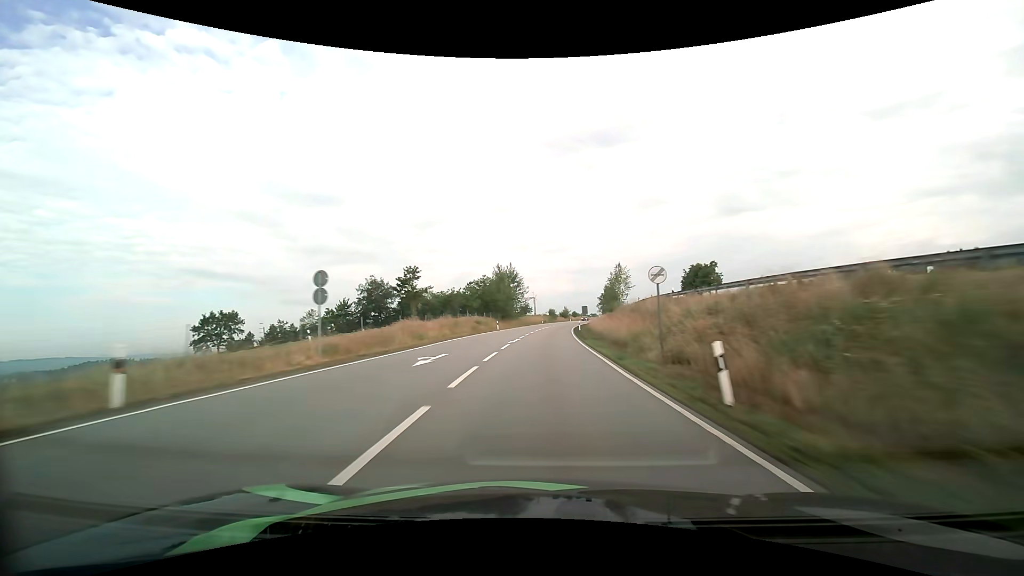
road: primary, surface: asphalt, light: Day
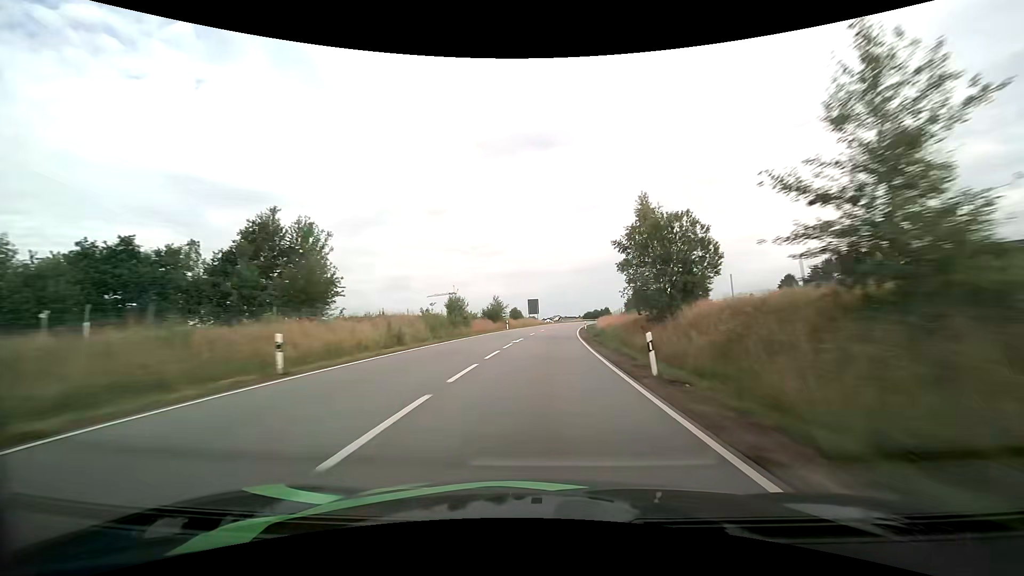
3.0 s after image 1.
(+5.7, +94.9) m; +7°
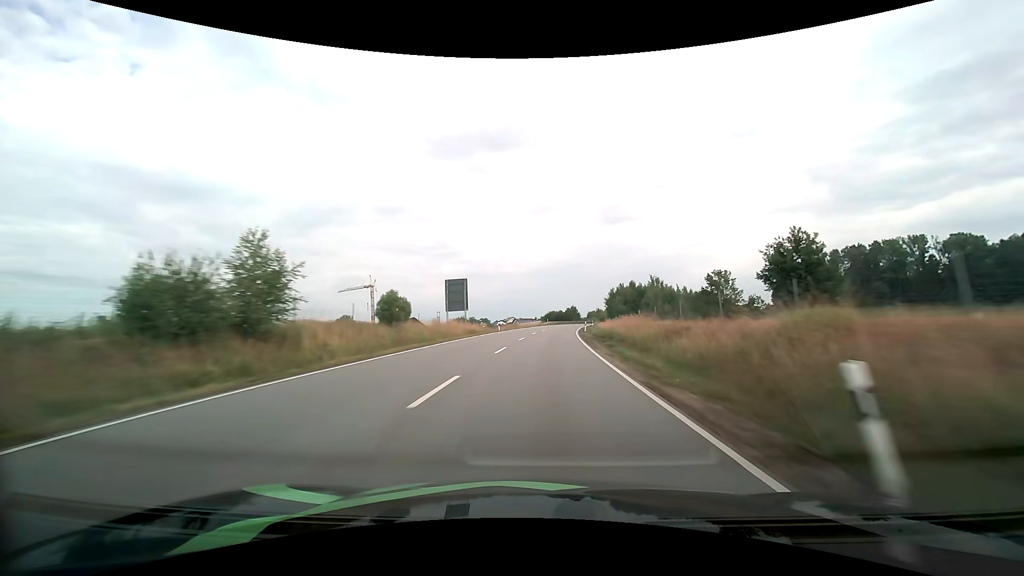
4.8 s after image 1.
(+2.5, +57.2) m; +5°
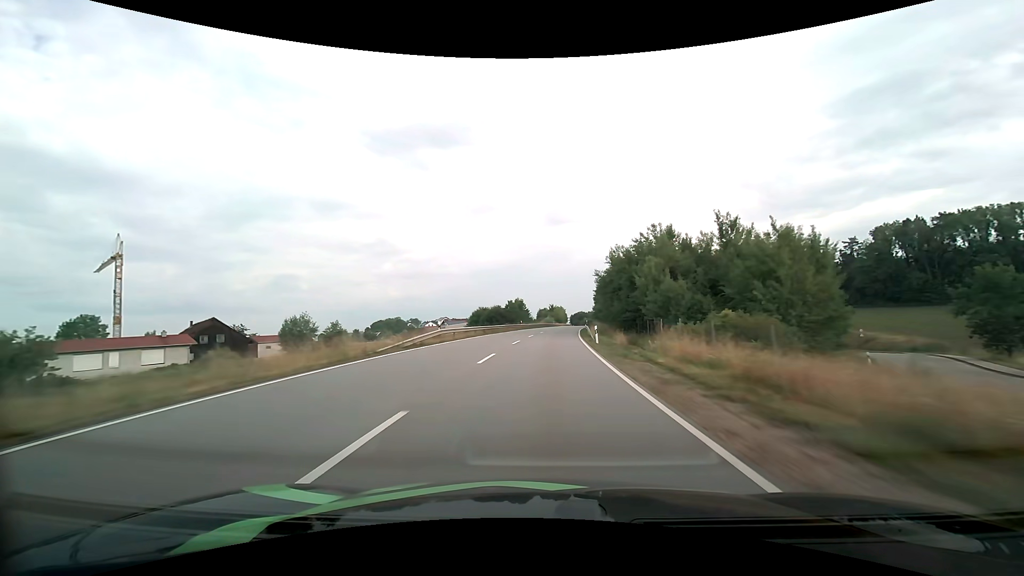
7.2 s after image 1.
(+4.5, +76.5) m; +7°
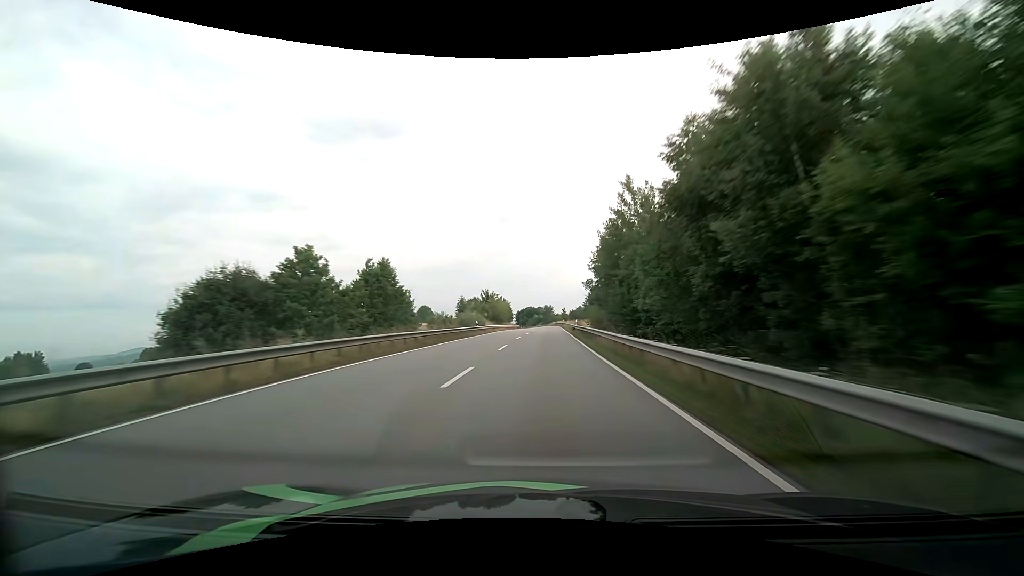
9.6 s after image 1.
(+4.5, +77.1) m; +6°
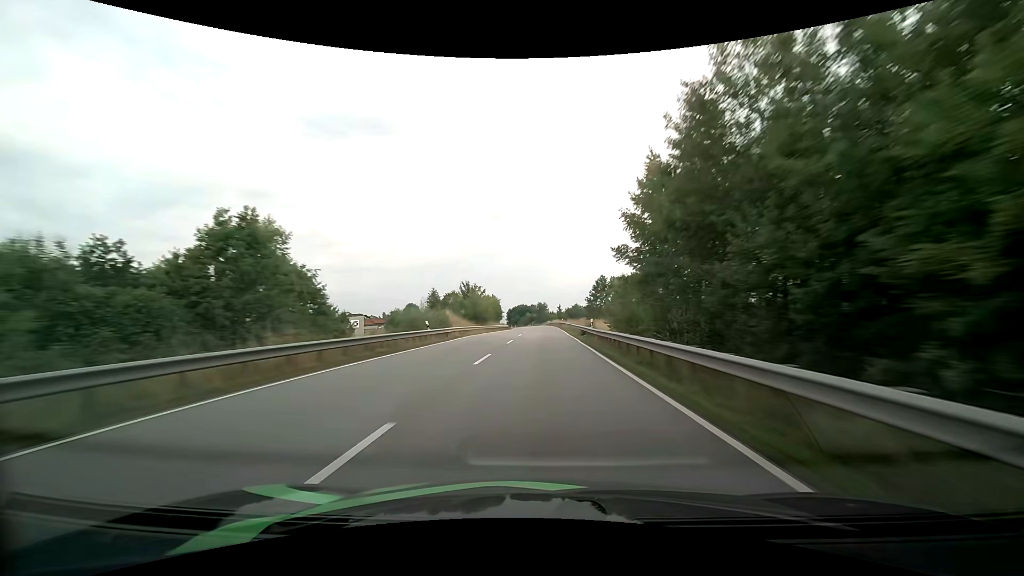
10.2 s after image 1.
(+0.1, +19.4) m; +1°
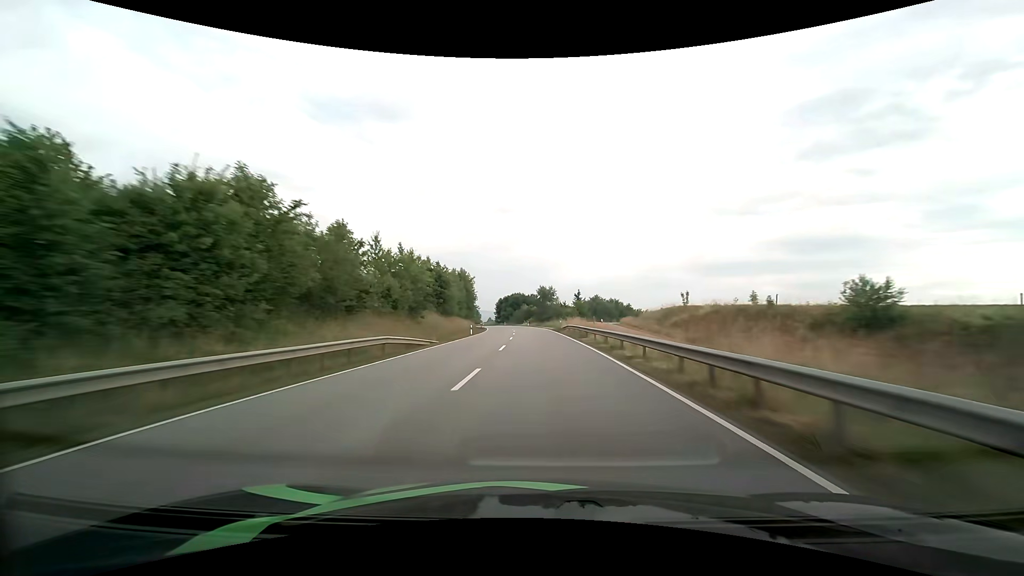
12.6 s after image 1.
(+0.5, +77.0) m; 0°
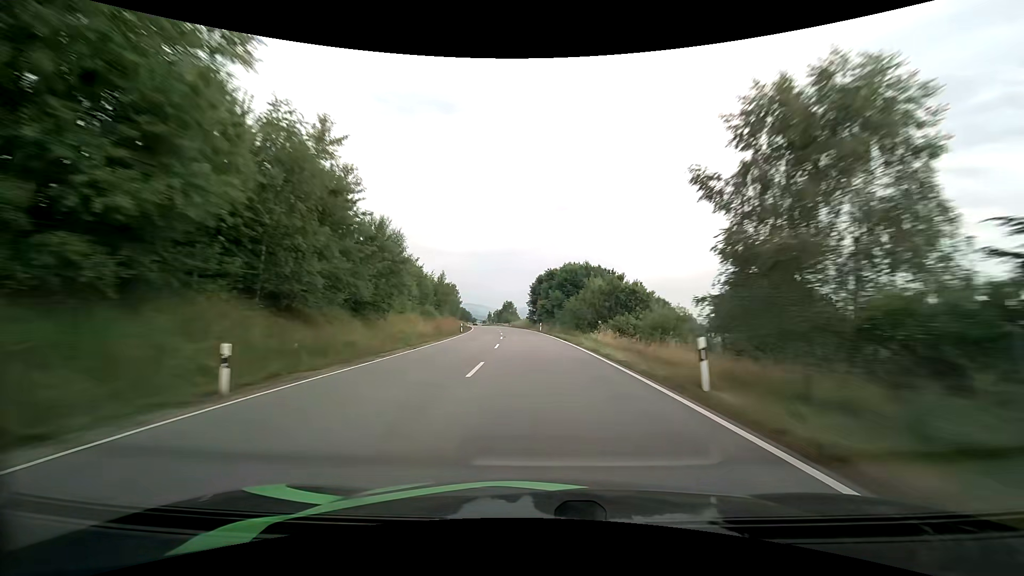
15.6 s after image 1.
(-4.1, +94.1) m; -6°
(0, +10) (0, +20) (-1, +30) (-1, +40) (-2, +50) (-3, +60) (-4, +70) (-5, +80) (-7, +90) (-8, +100) m
